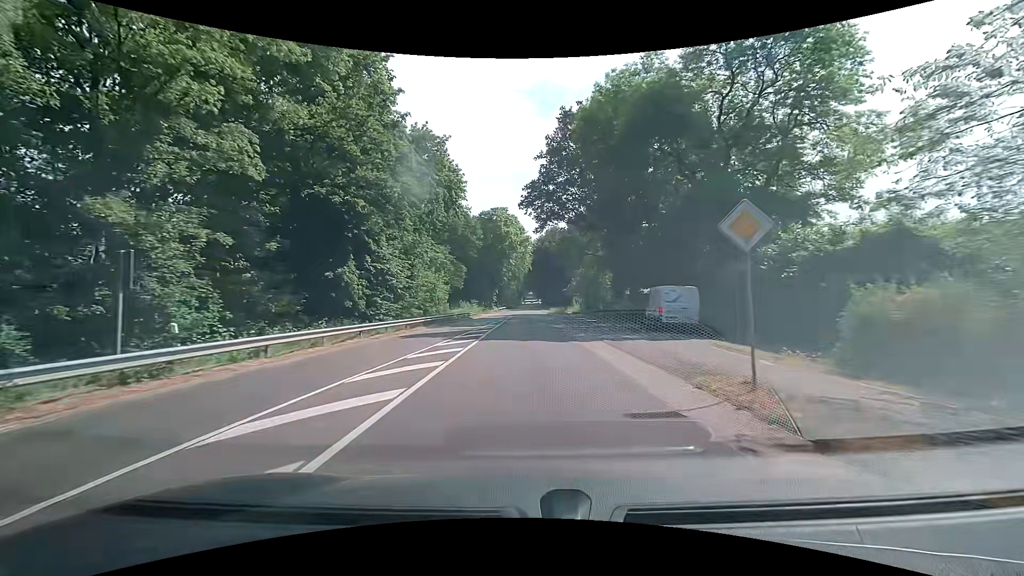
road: primary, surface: asphalt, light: Day
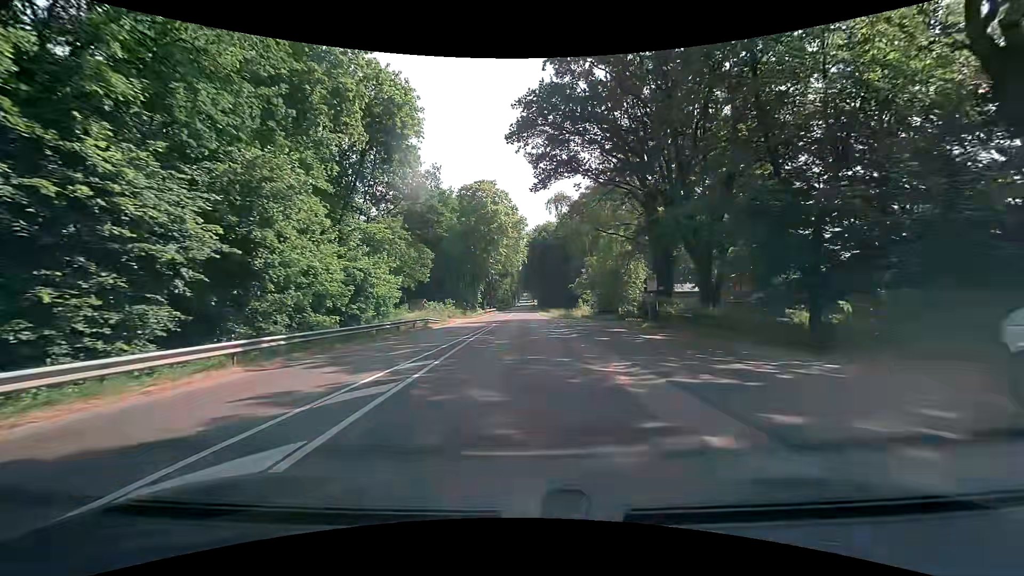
(+0.2, +22.3) m; +1°
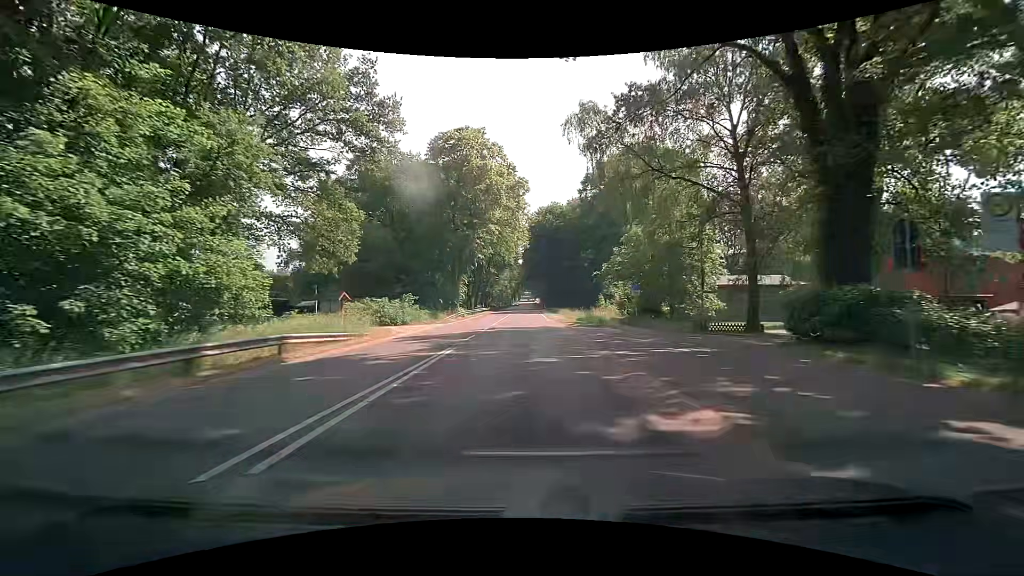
(-0.1, +22.4) m; 0°
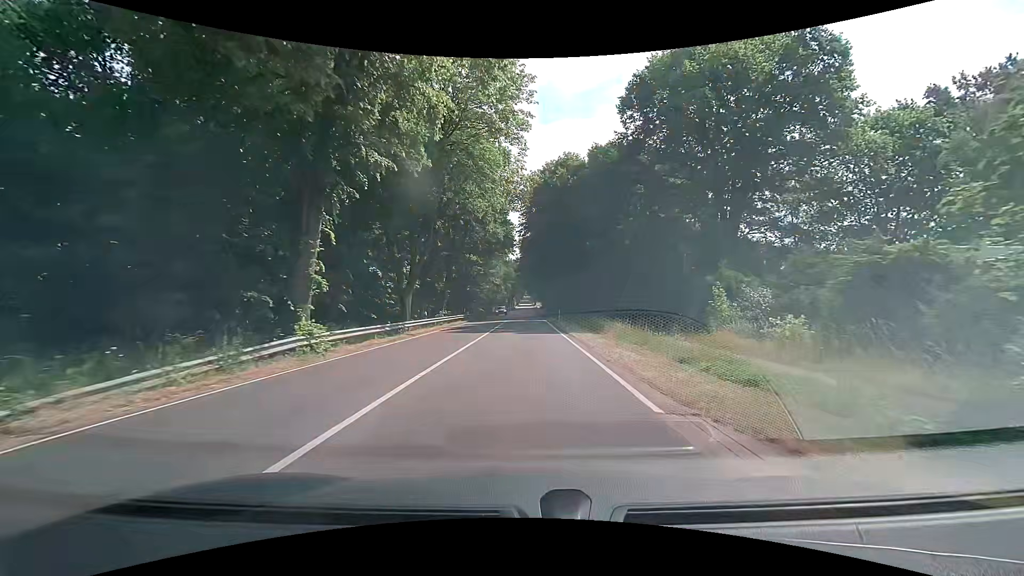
(-0.2, +37.3) m; 0°
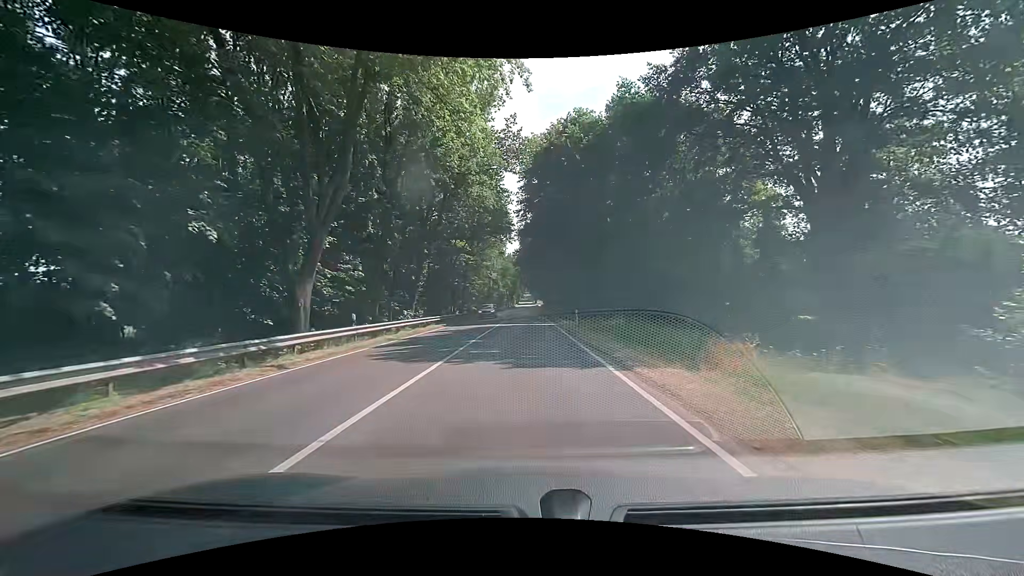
(-0.1, +14.9) m; 0°
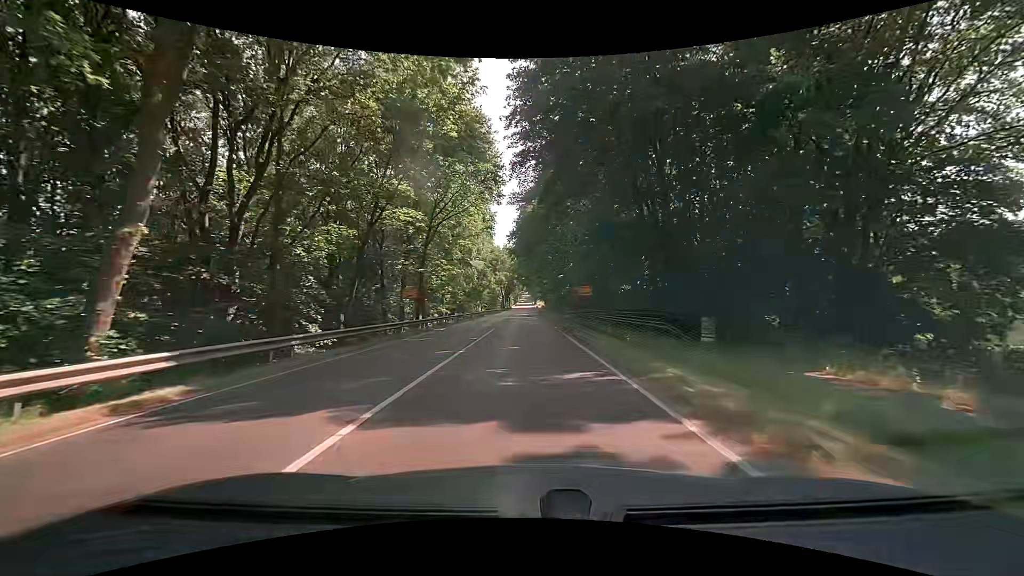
(0.0, +29.8) m; 0°
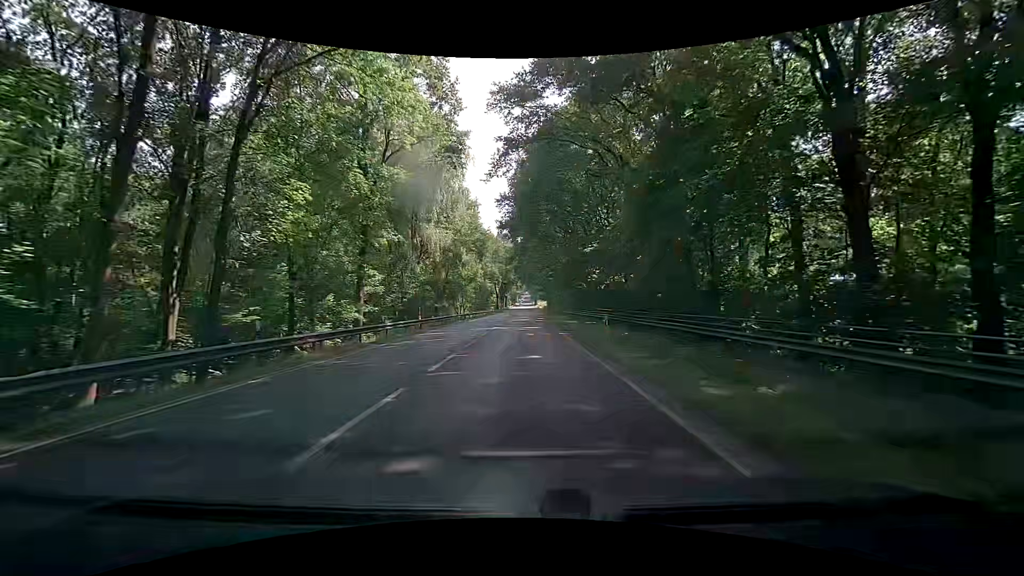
(+0.1, +30.0) m; +1°
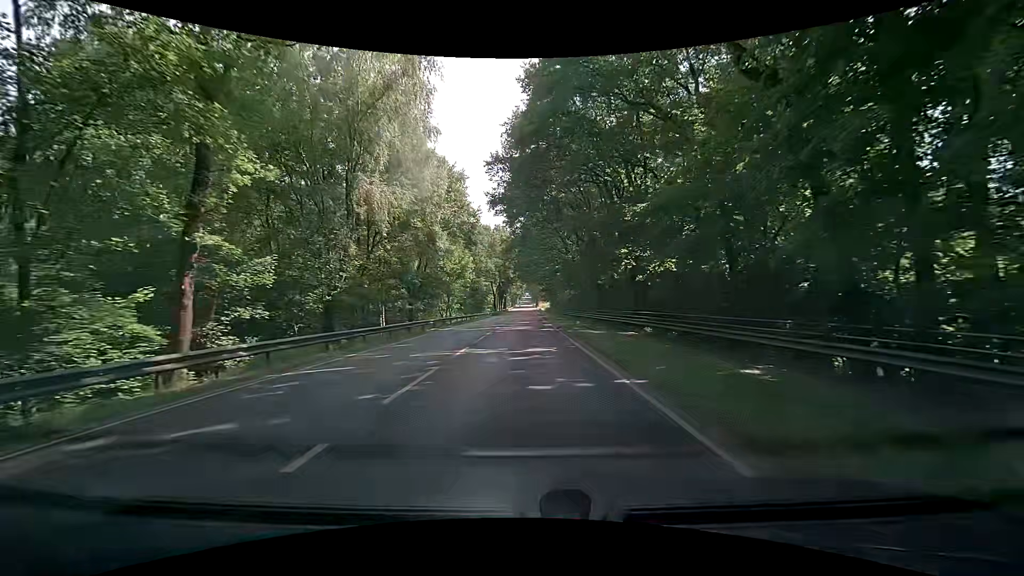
(-0.3, +15.8) m; -1°
(0, +10) (0, +20) (0, +30) (0, +40) (-1, +50) (-1, +60) (-1, +70) (-1, +80) (-1, +90) (-1, +100) m
